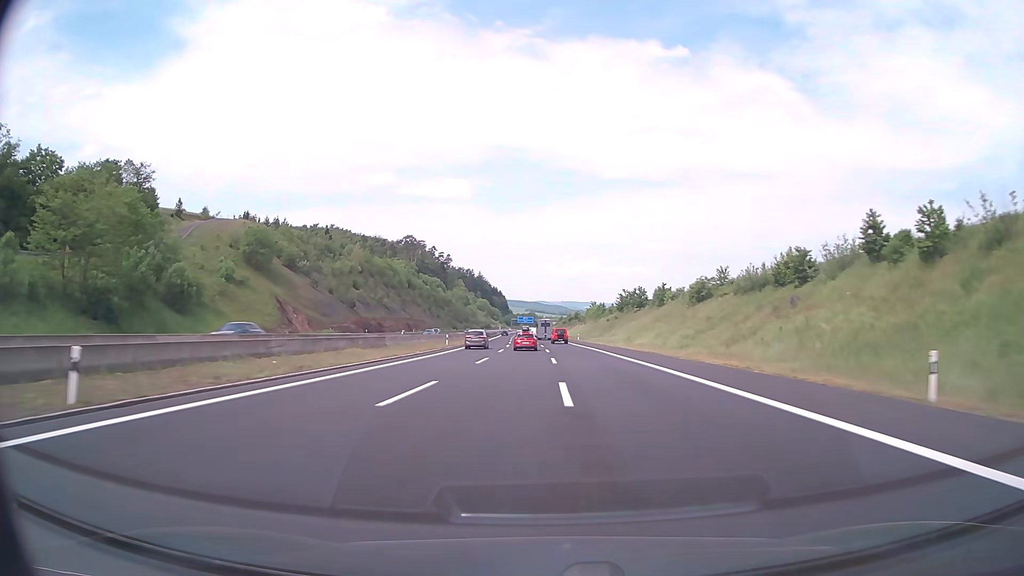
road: motorway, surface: asphalt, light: Day
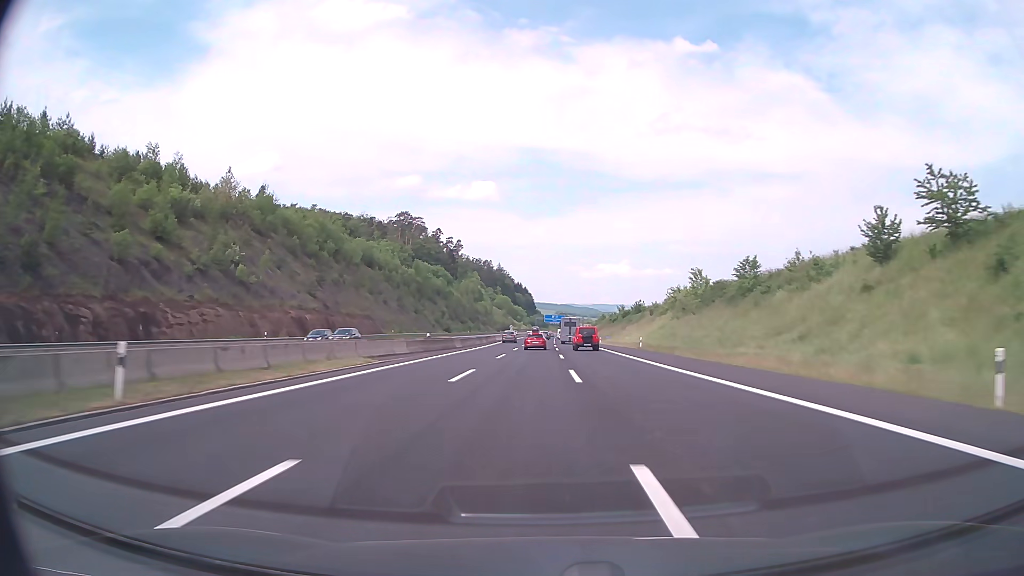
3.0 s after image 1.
(-2.2, +101.0) m; -2°
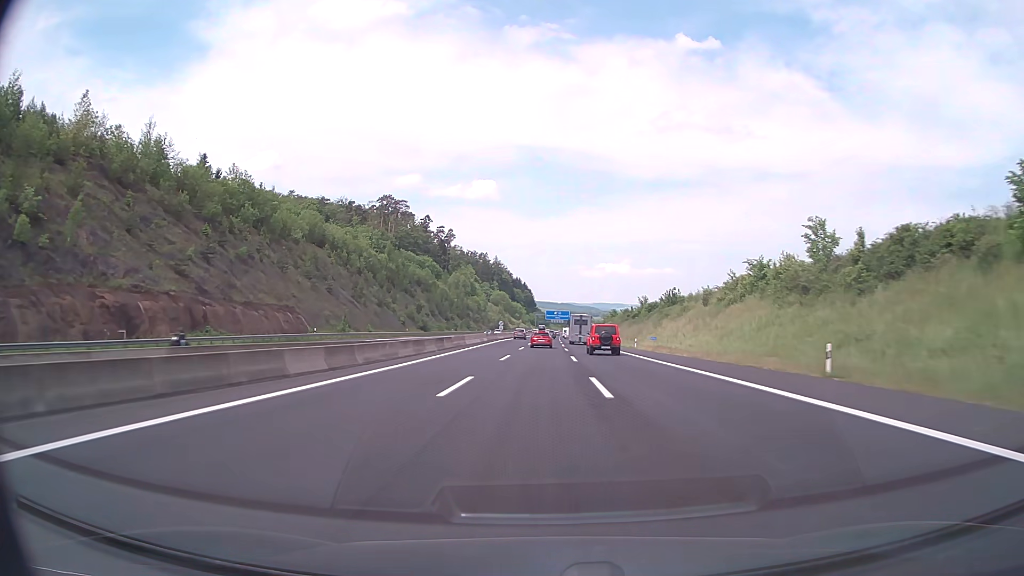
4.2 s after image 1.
(-0.3, +40.3) m; 0°
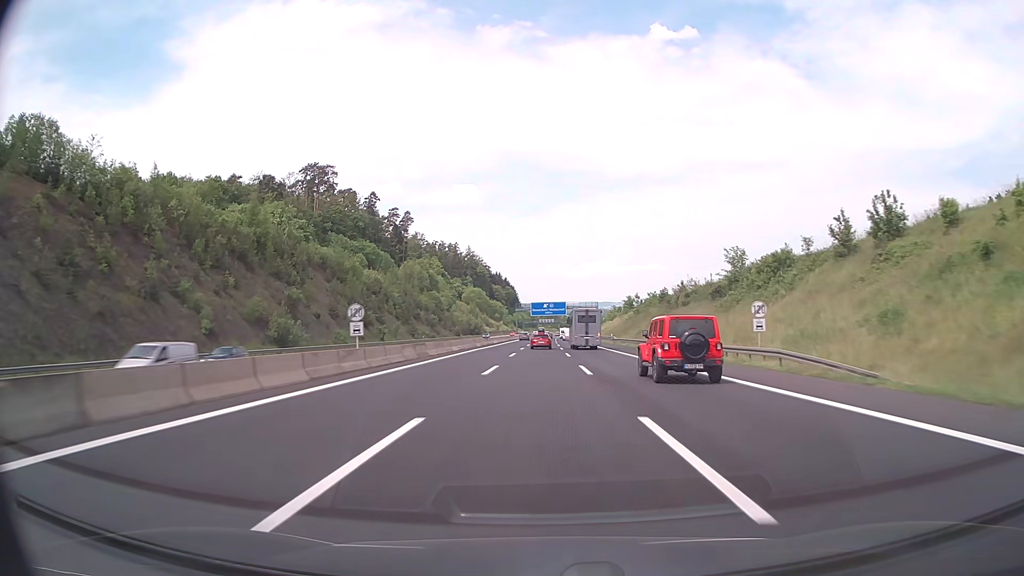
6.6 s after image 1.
(+0.7, +80.5) m; +1°
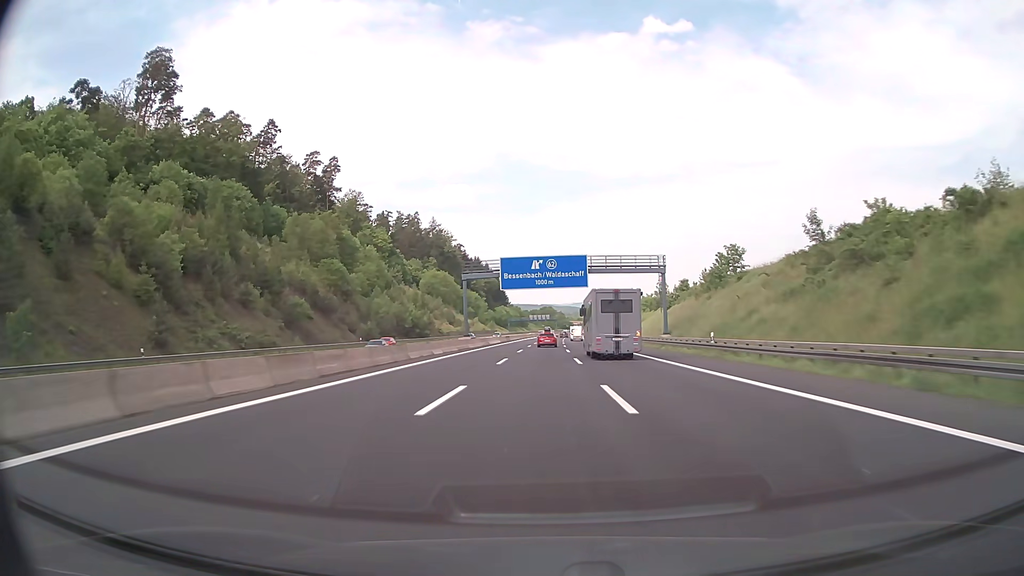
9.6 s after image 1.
(+0.4, +100.4) m; +1°
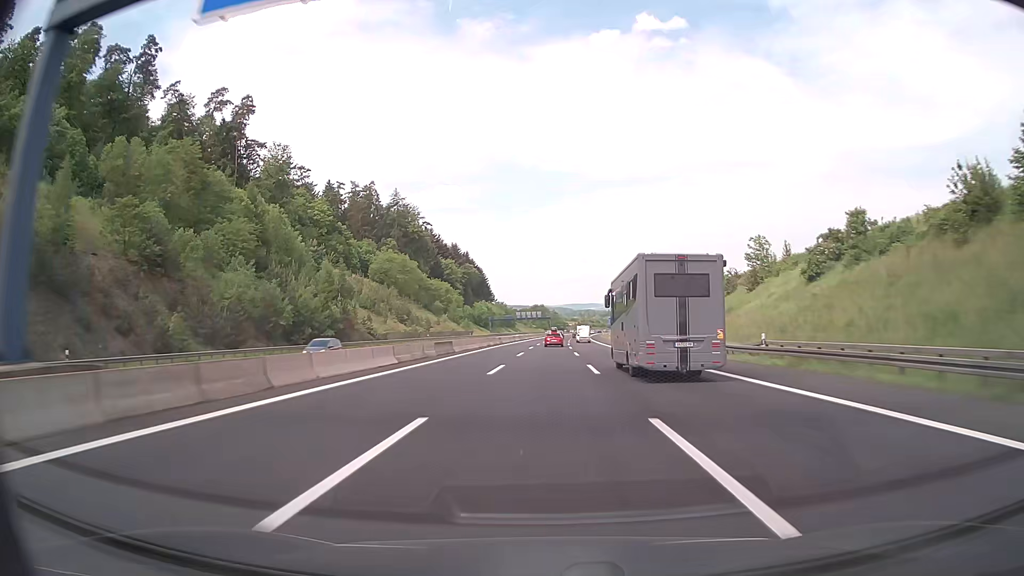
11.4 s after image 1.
(+0.4, +60.1) m; +1°
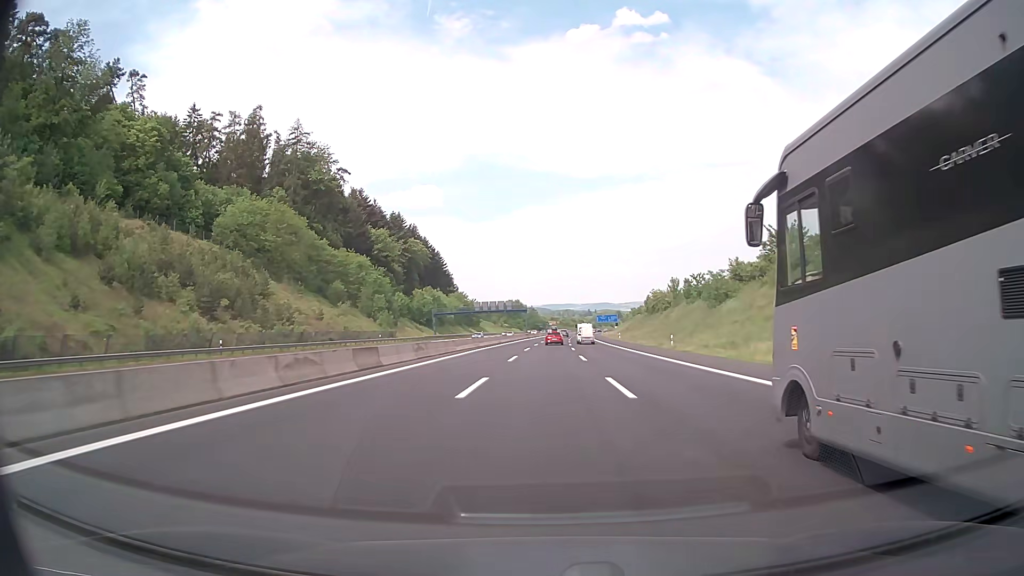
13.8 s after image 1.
(+1.2, +79.8) m; +2°
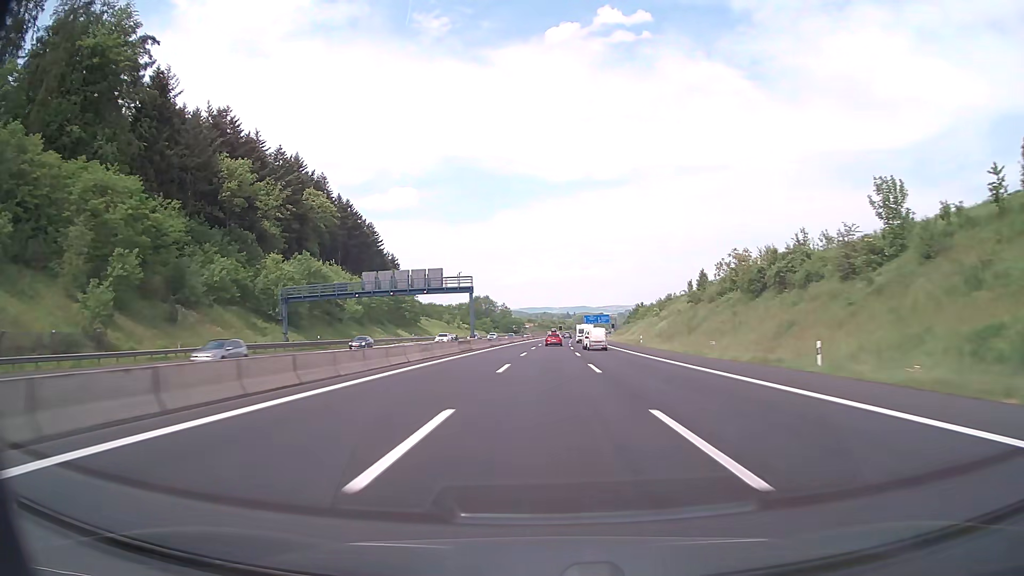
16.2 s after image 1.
(+1.2, +79.3) m; +2°
(0, +10) (0, +20) (0, +30) (0, +40) (+1, +50) (+1, +60) (+1, +70) (+2, +80) (+2, +90) (+3, +100) m
